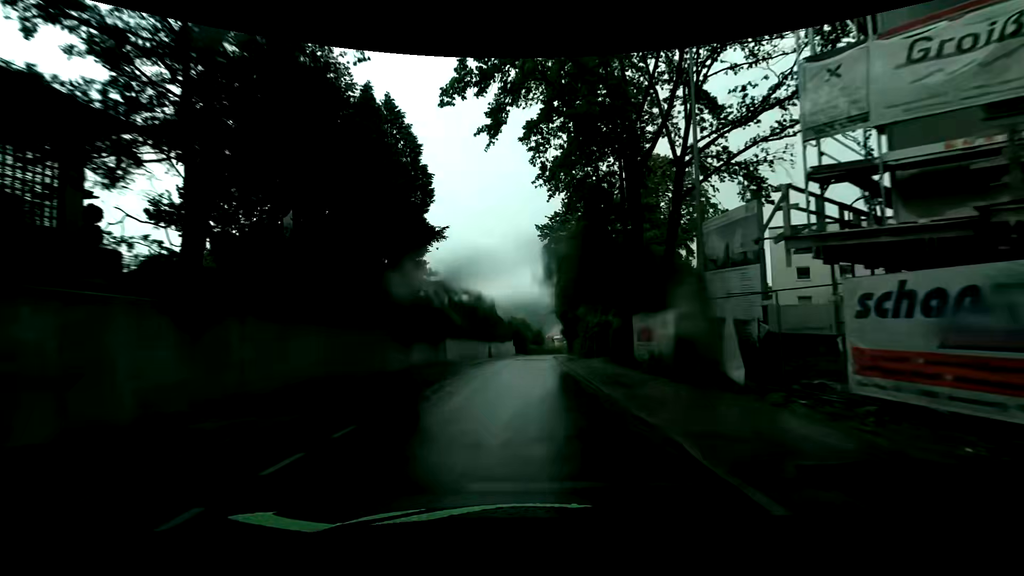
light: Day
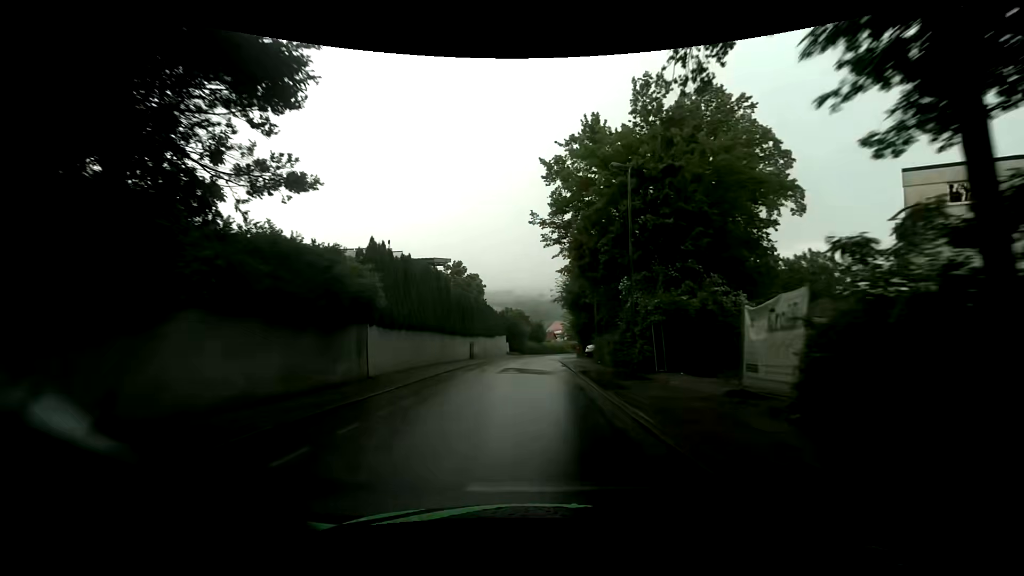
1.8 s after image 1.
(-0.1, +17.4) m; 0°
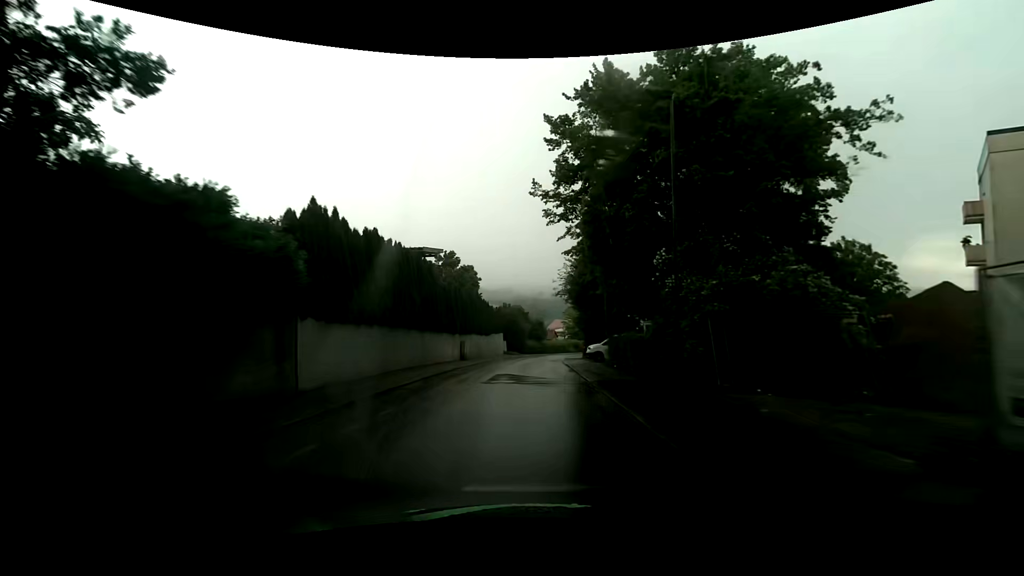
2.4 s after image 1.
(0.0, +5.8) m; +1°
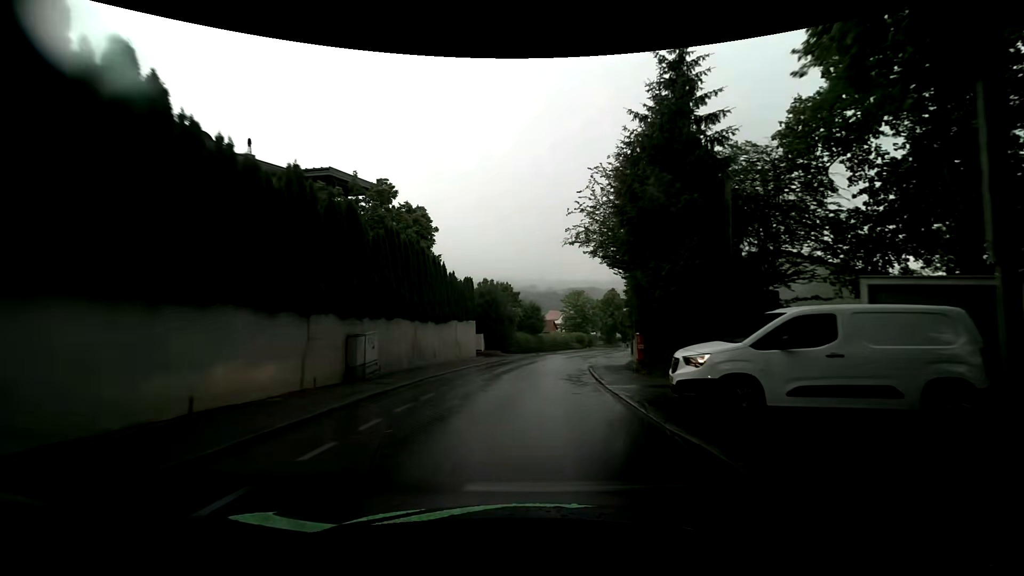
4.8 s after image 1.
(-0.6, +23.9) m; 0°
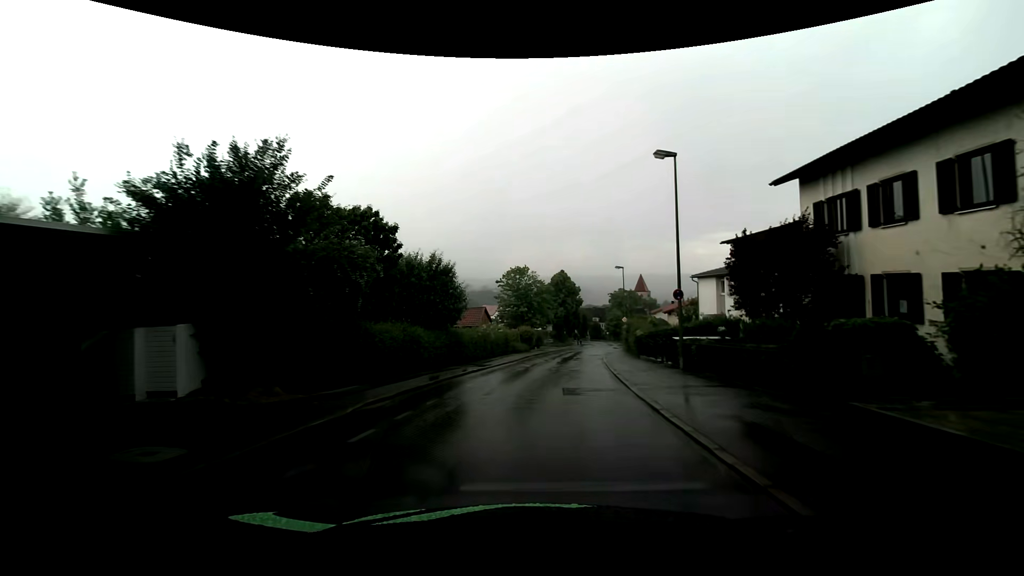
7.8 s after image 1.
(+1.2, +30.4) m; +7°
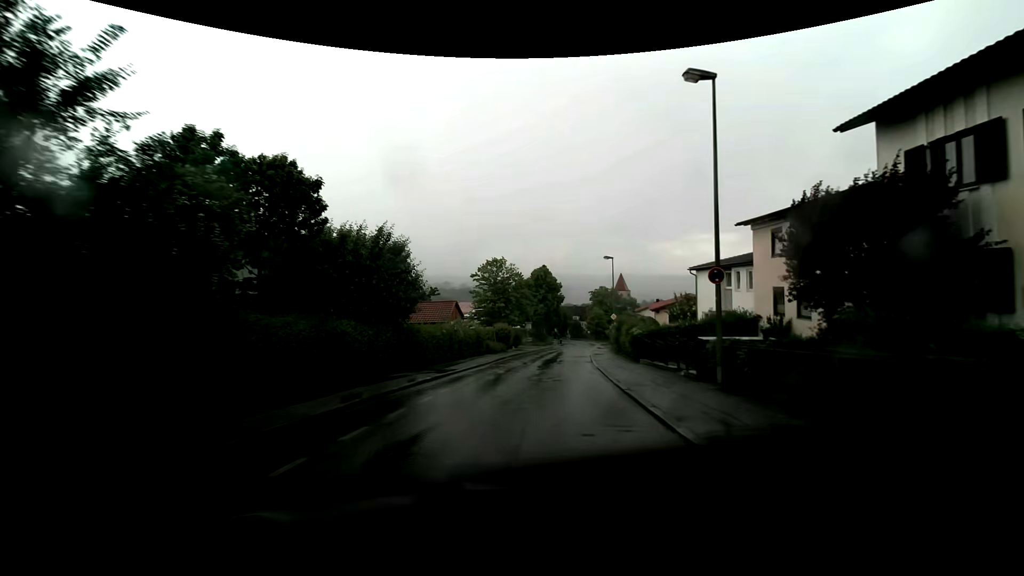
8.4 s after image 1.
(+0.1, +5.8) m; +3°
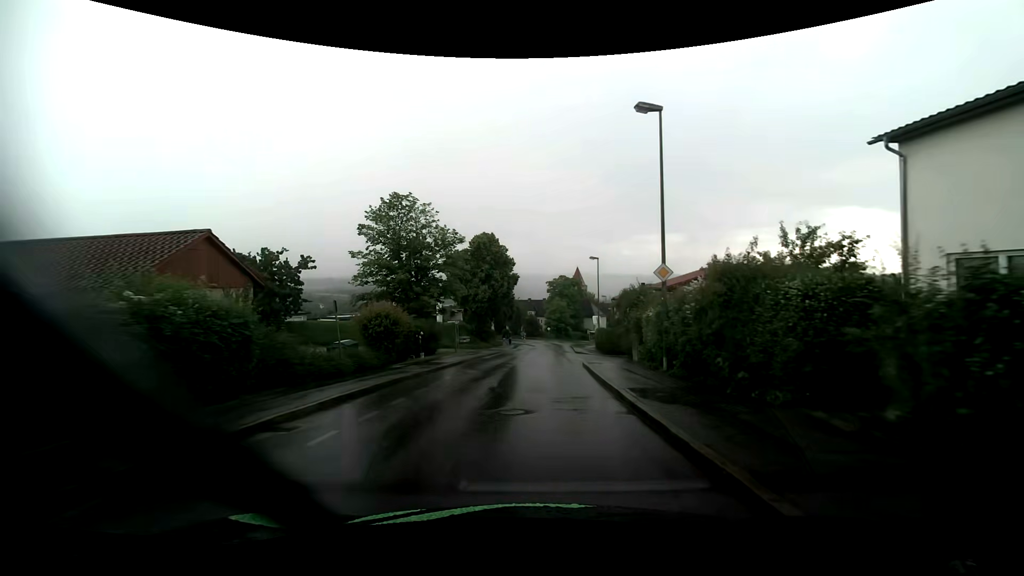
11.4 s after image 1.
(+1.3, +27.9) m; +5°
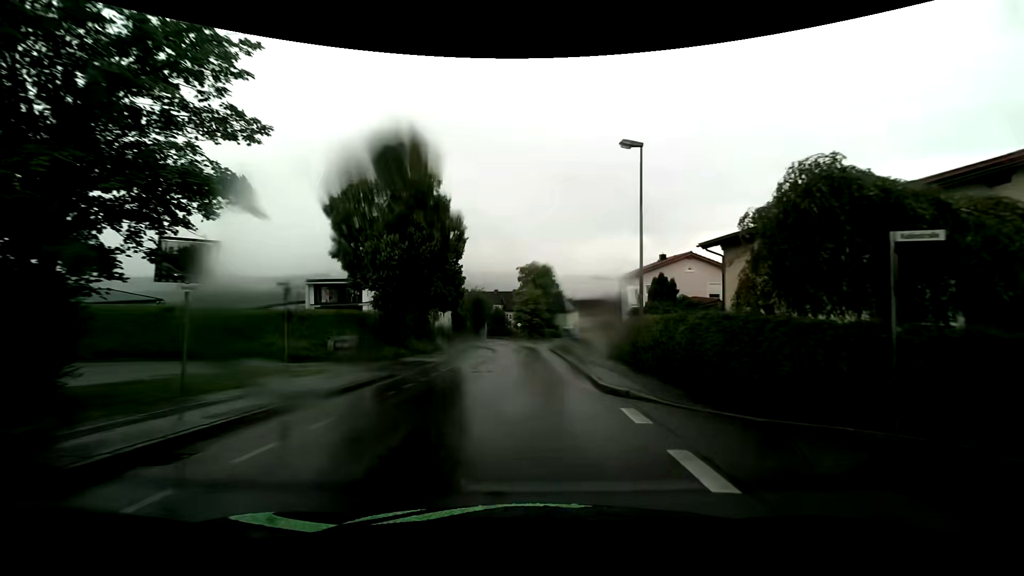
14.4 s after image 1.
(+0.9, +26.6) m; +3°
(0, +10) (0, +20) (0, +30) (0, +40) (0, +50) (-1, +60) (-3, +70) (-5, +80) (-8, +89) (-11, +99) m
